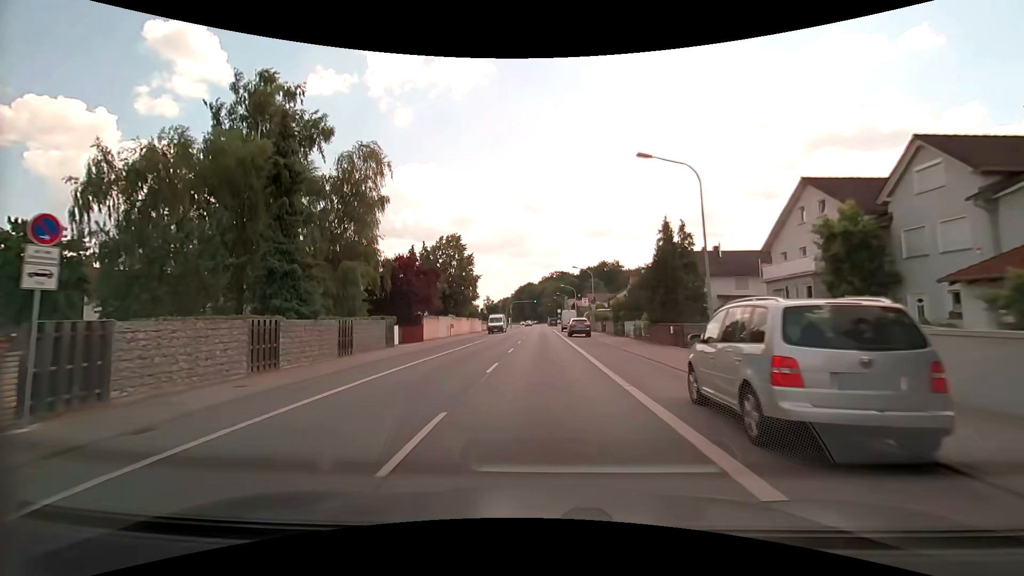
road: primary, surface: asphalt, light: Day
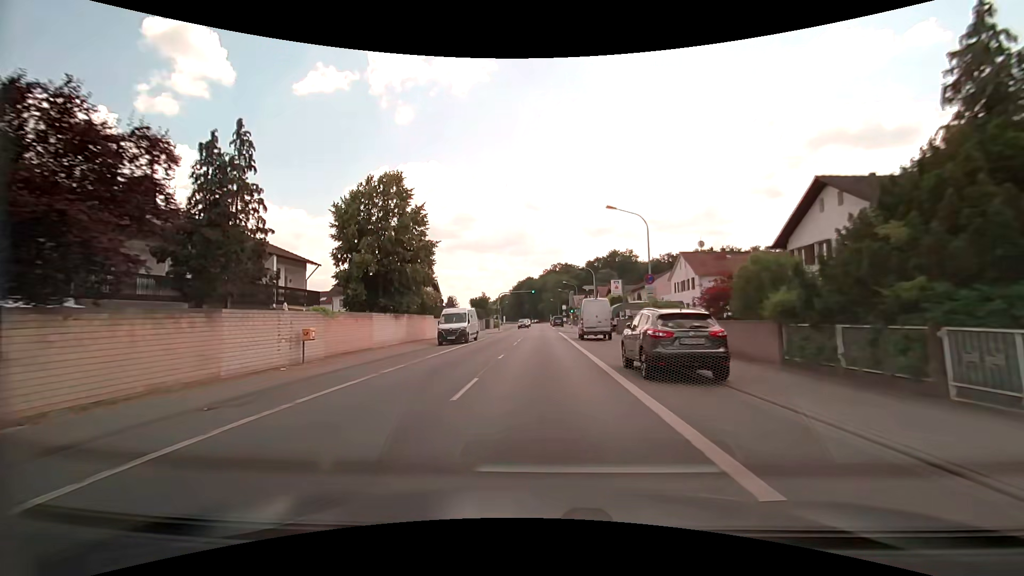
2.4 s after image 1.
(0.0, +31.0) m; 0°
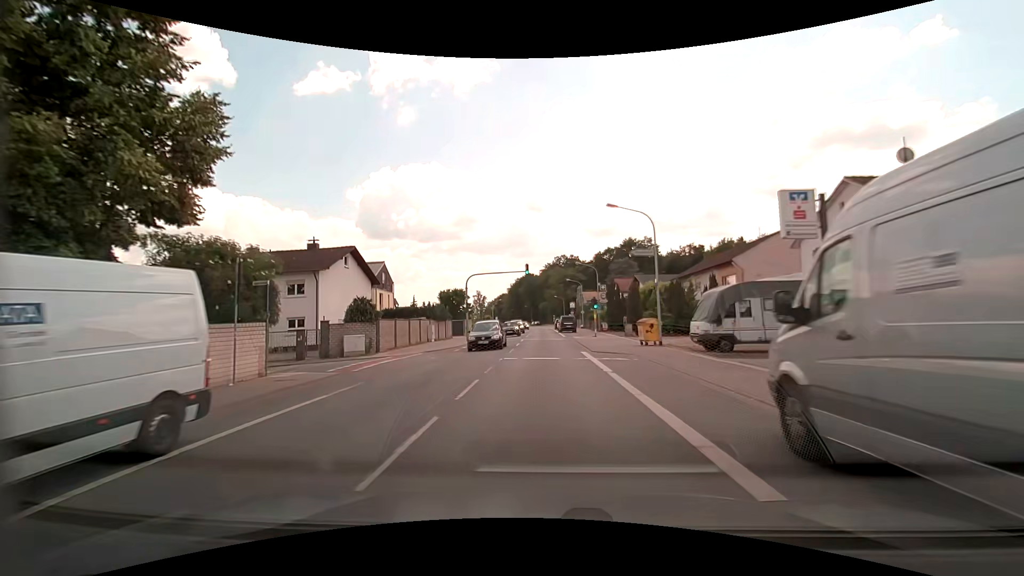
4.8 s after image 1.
(-0.2, +31.0) m; -1°
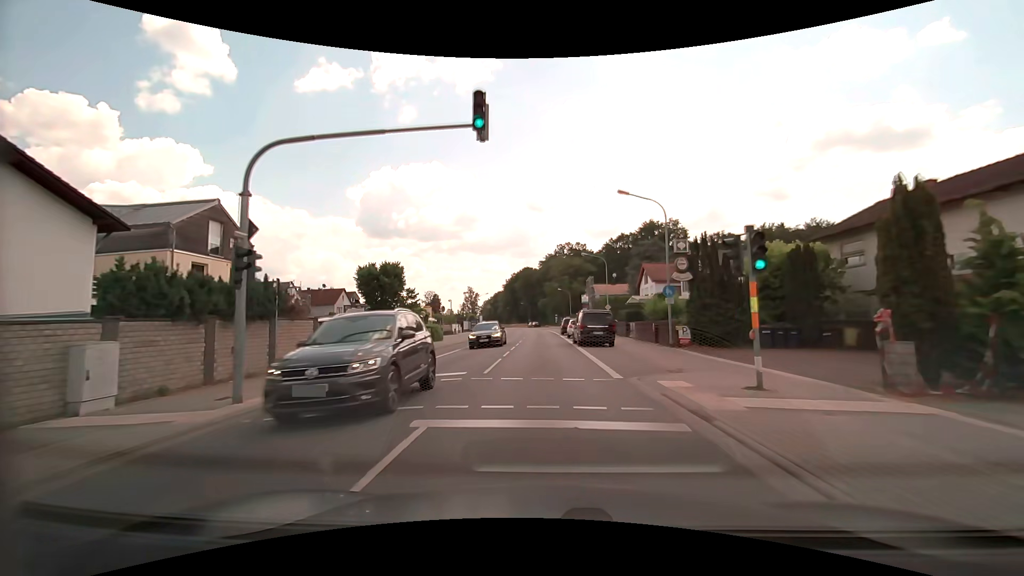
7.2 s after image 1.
(+0.1, +31.0) m; 0°
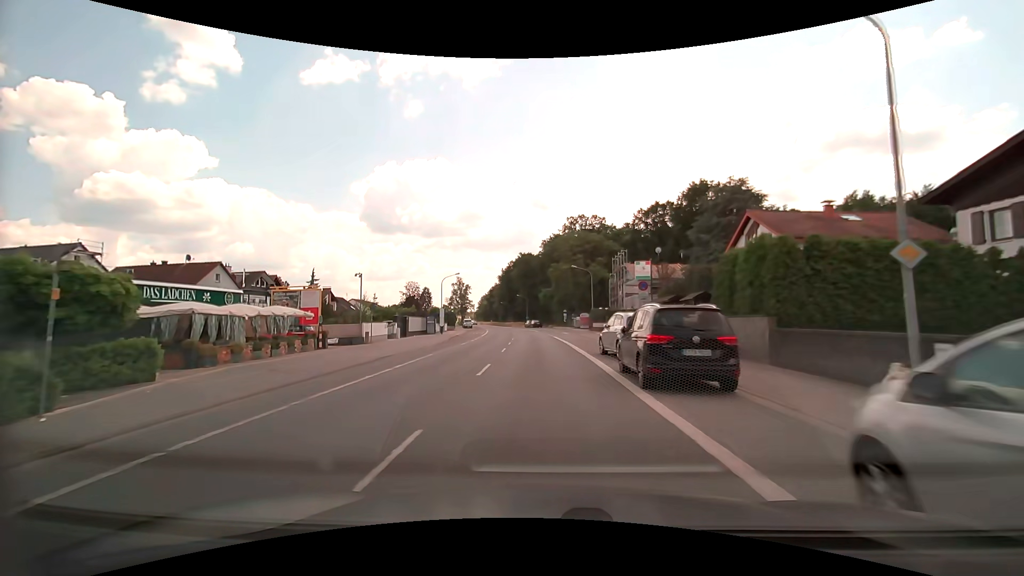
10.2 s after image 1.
(0.0, +38.7) m; 0°
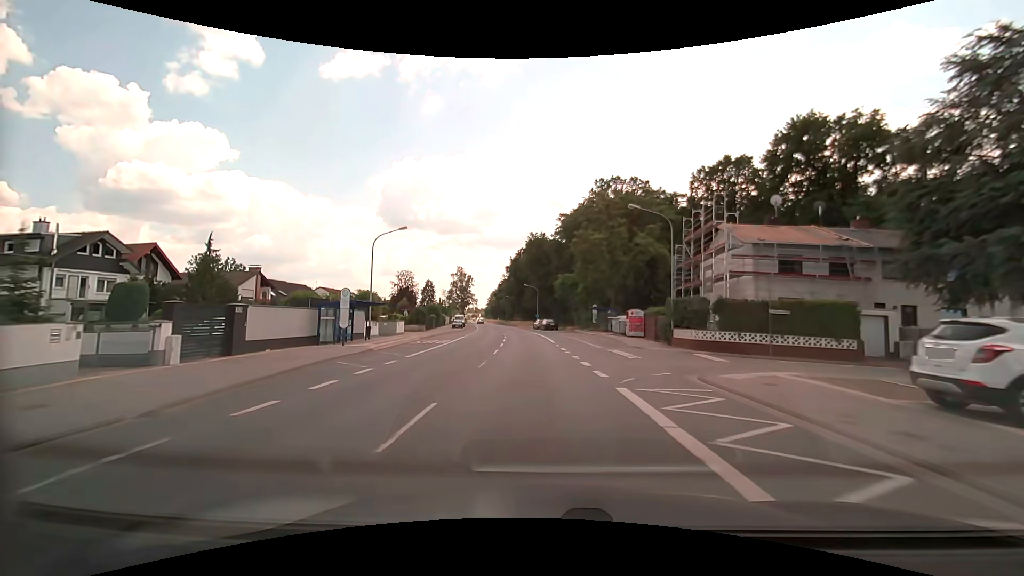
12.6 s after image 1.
(-0.3, +30.9) m; -2°
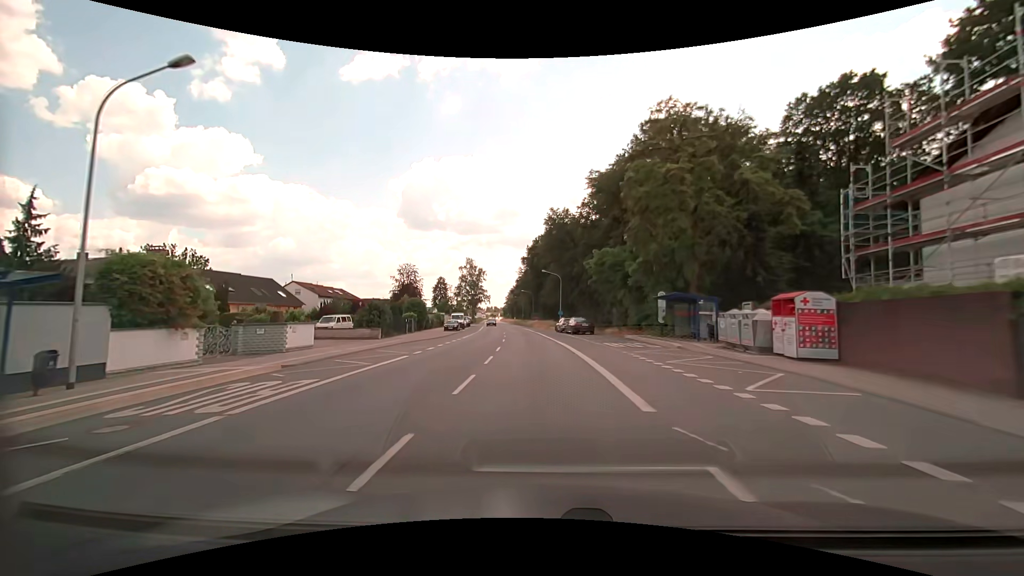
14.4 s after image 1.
(-0.4, +23.3) m; -2°
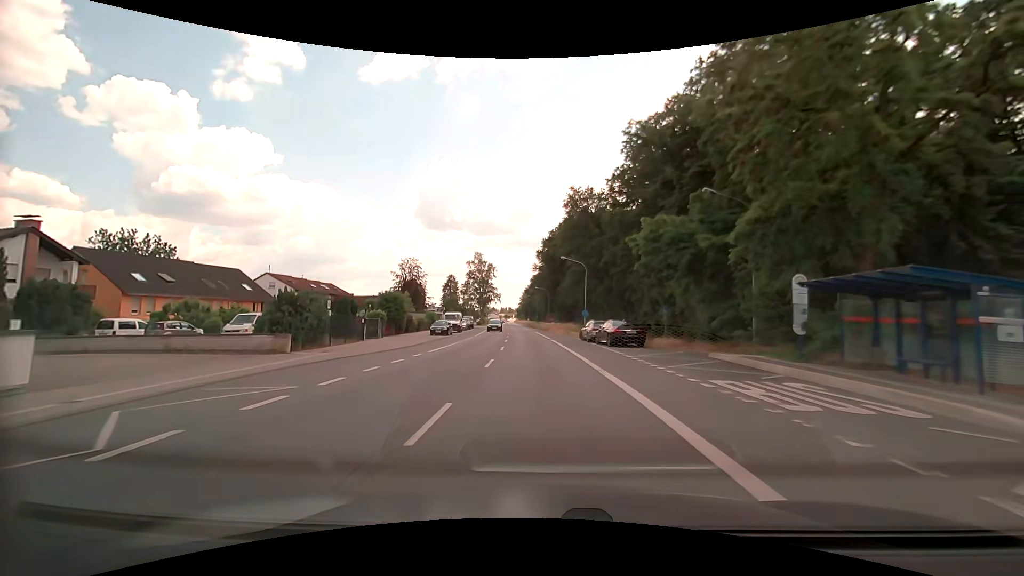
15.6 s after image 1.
(-0.3, +15.5) m; -2°
(0, +10) (0, +20) (-1, +30) (-1, +40) (-2, +50) (-2, +60) (-3, +70) (-3, +80) (-4, +90) (-5, +100) m
